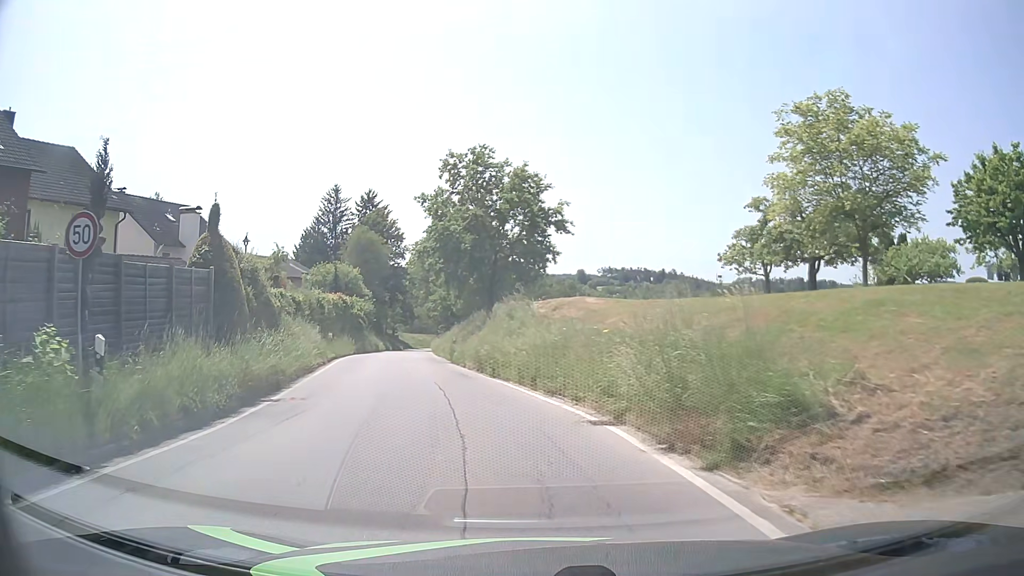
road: tertiary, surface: asphalt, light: Day
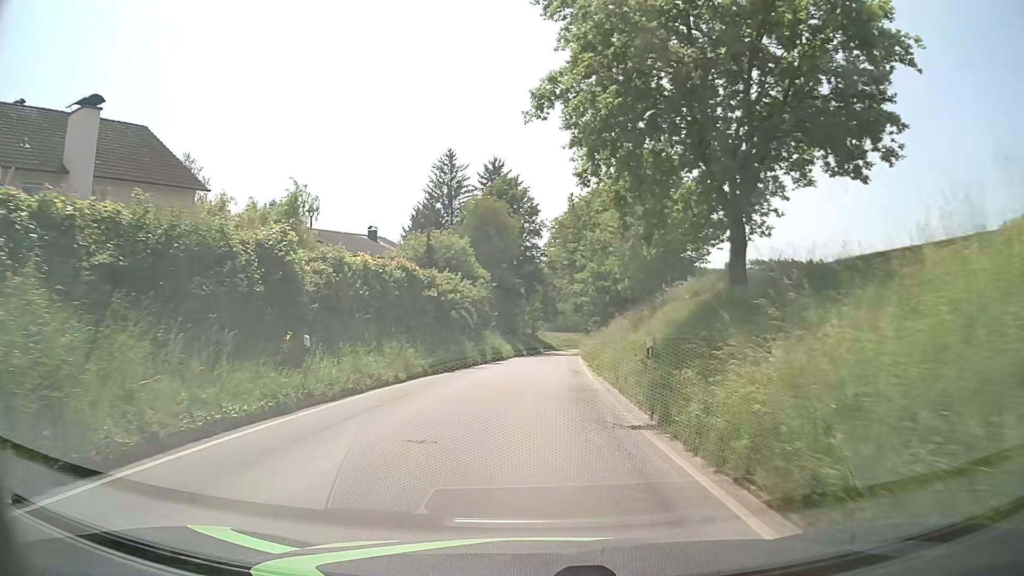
(-3.7, +25.9) m; -12°
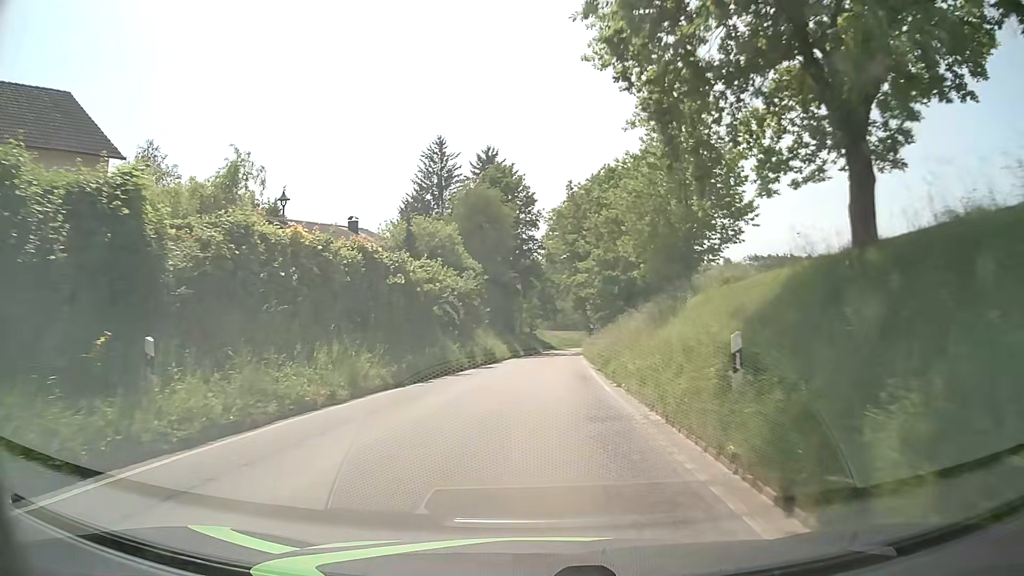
(0.0, +6.5) m; 0°
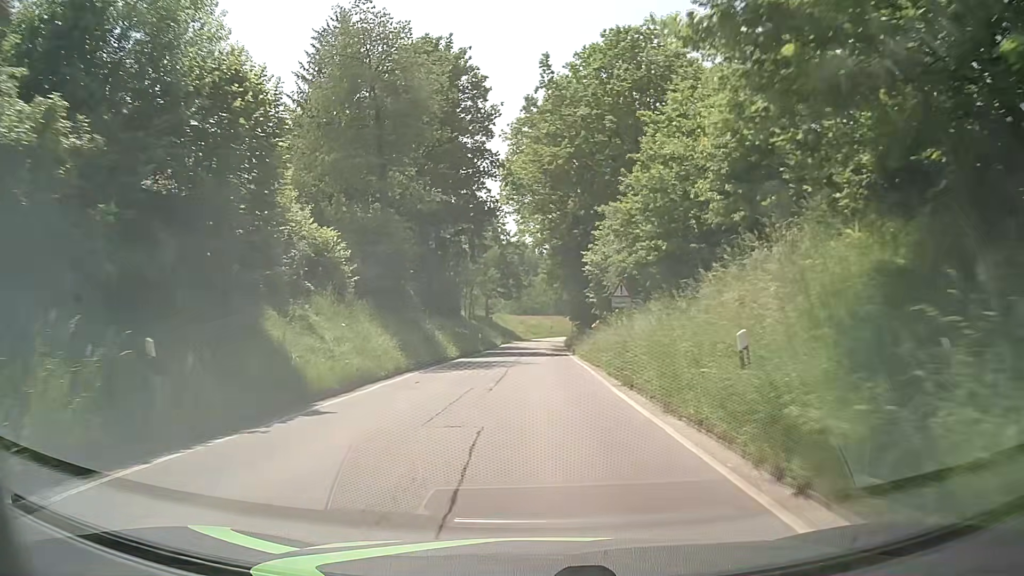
(+0.6, +35.7) m; +3°
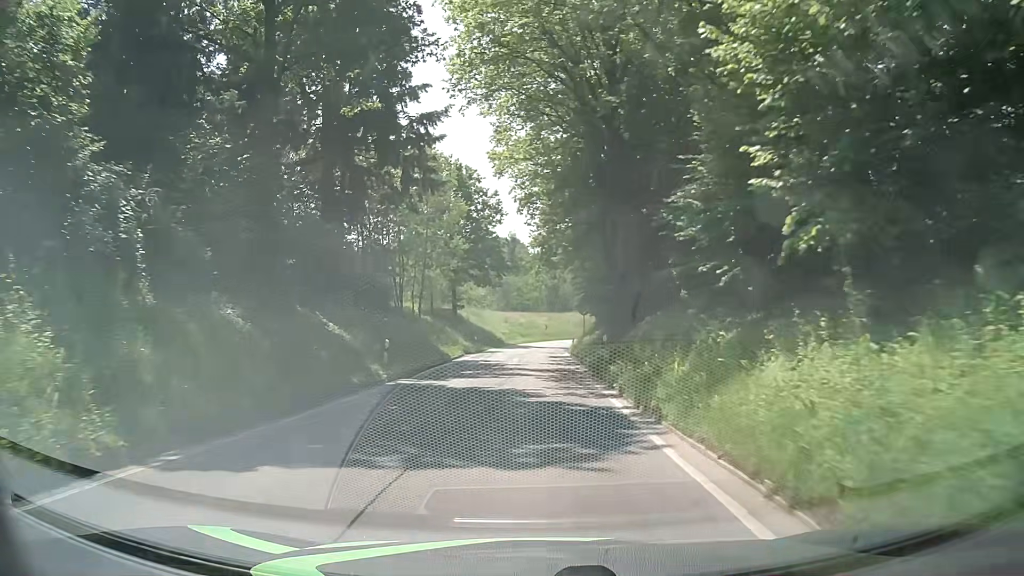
(+0.3, +29.7) m; 0°
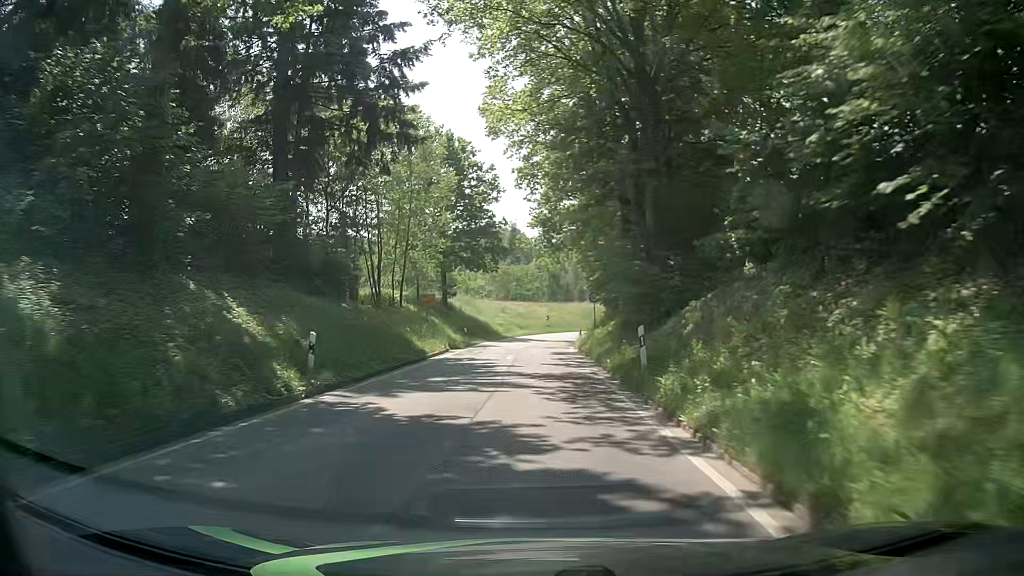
(0.0, +7.5) m; -1°
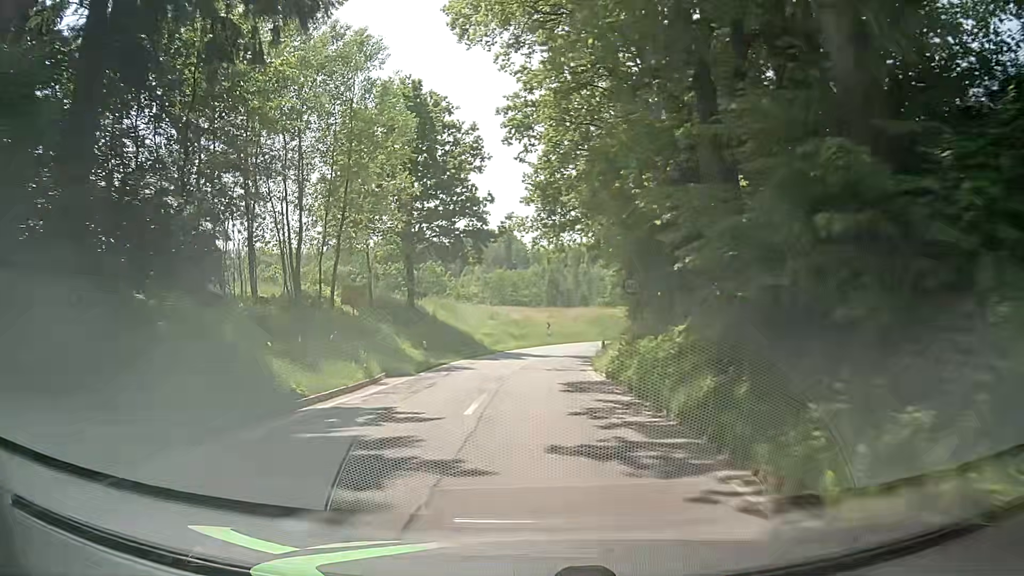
(+0.3, +15.0) m; 0°
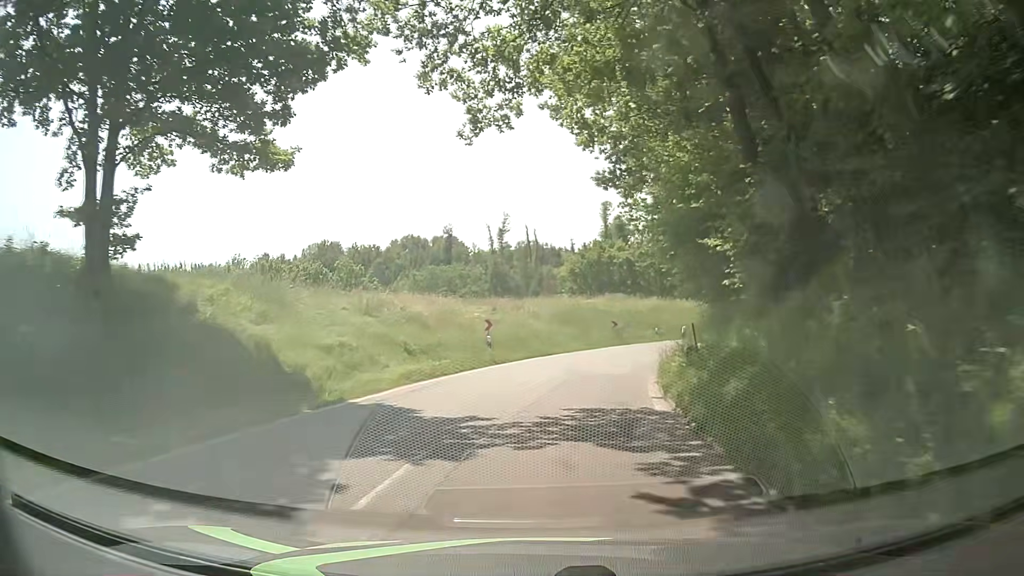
(+1.0, +30.1) m; +5°
(0, +10) (+2, +20) (+4, +30) (+7, +39) (+12, +48) (+18, +56) (+26, +62) (+34, +68) (+43, +73) (+52, +76) m
